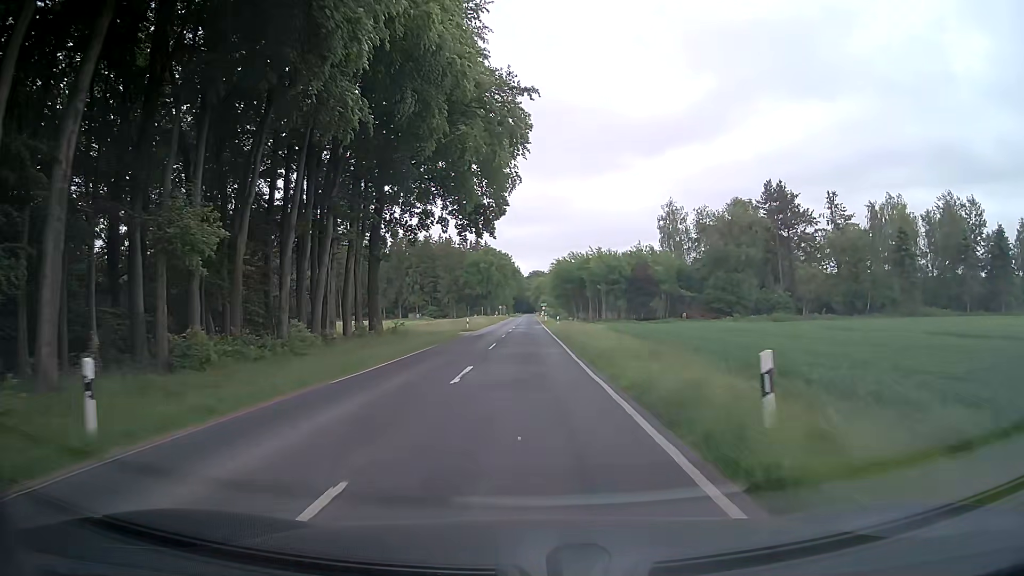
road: tertiary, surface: asphalt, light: Day
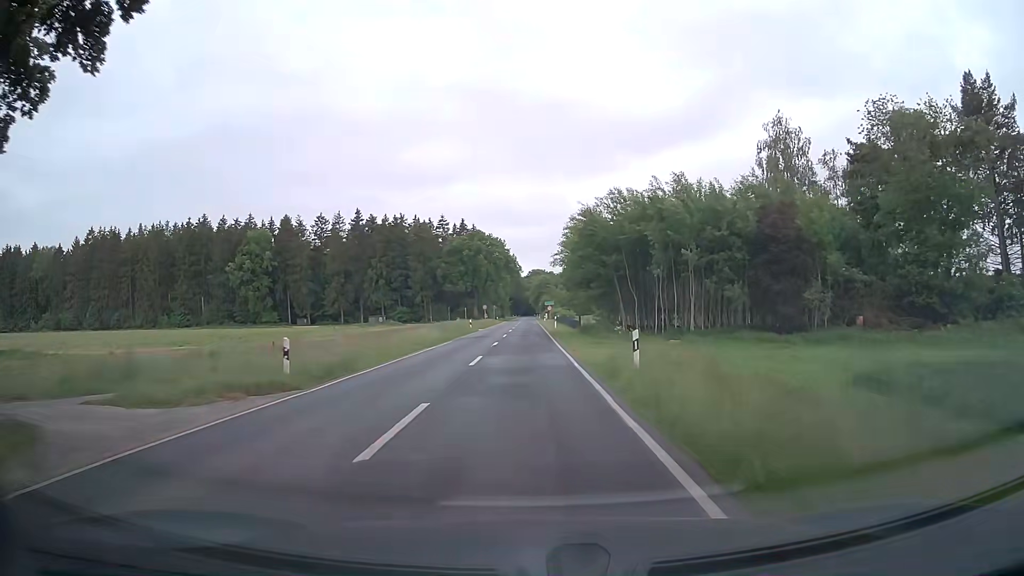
(-0.2, +43.0) m; 0°
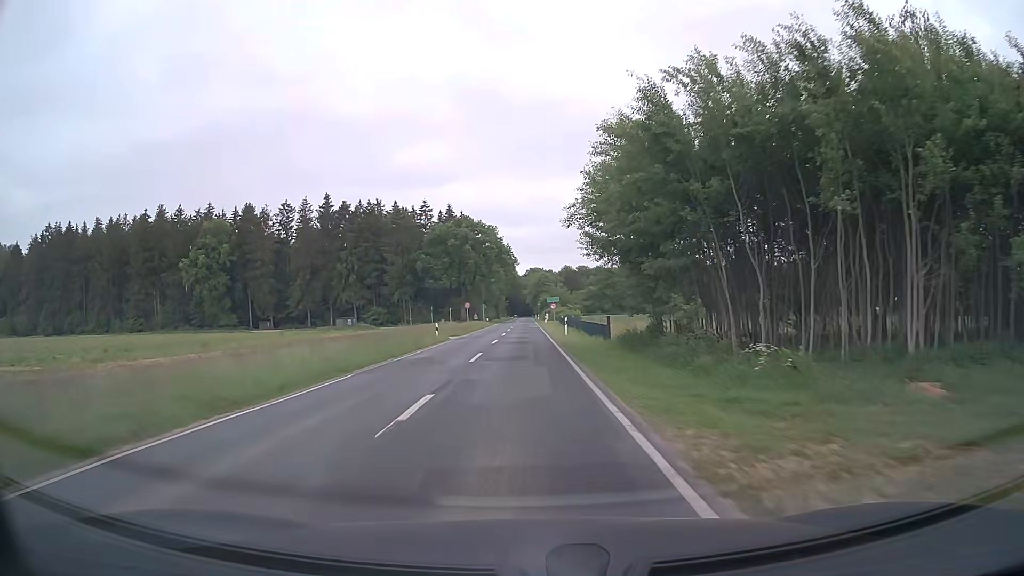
(0.0, +21.5) m; 0°
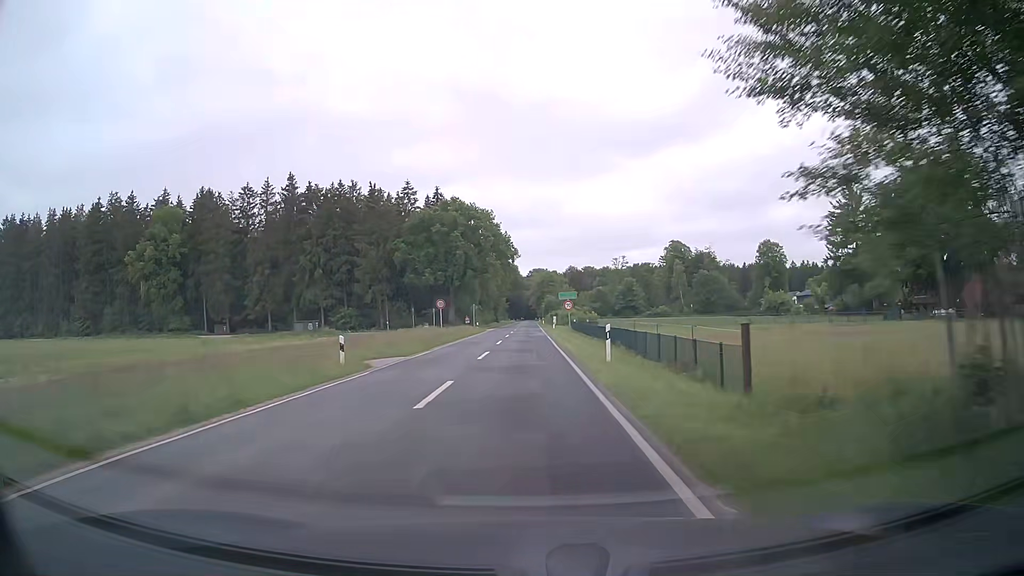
(0.0, +21.4) m; -1°
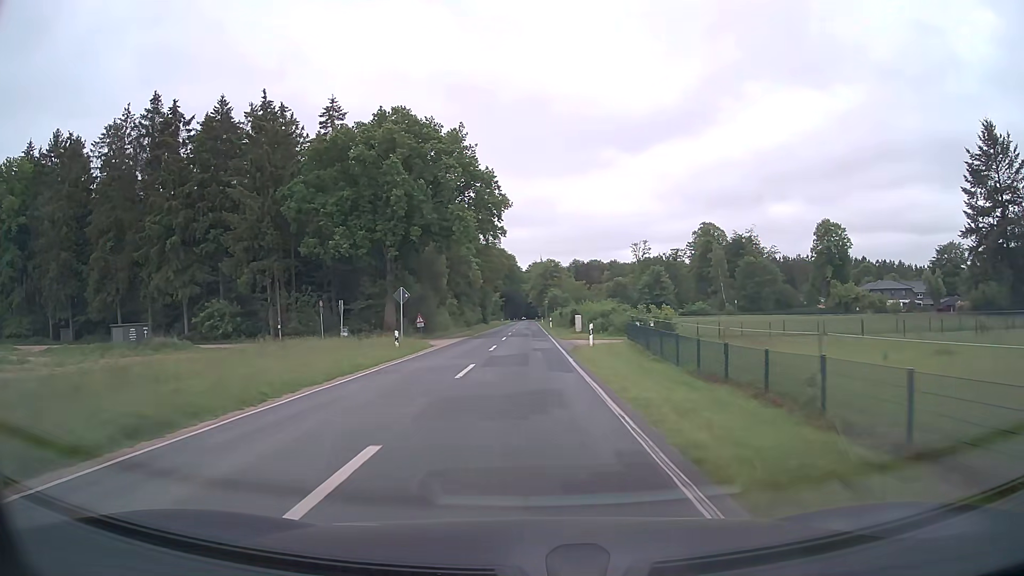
(+0.2, +42.9) m; 0°
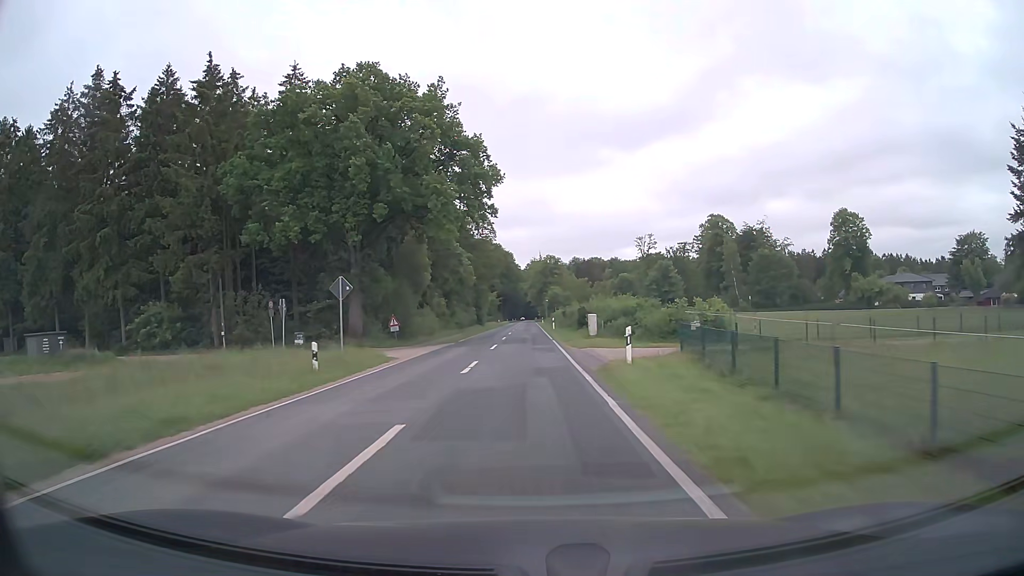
(0.0, +10.7) m; 0°
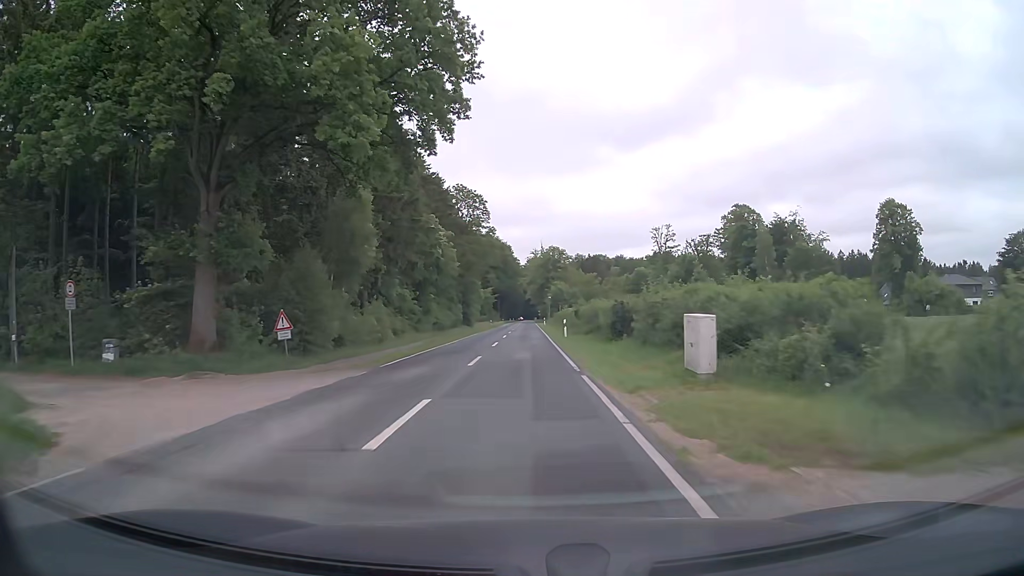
(0.0, +21.4) m; 0°
